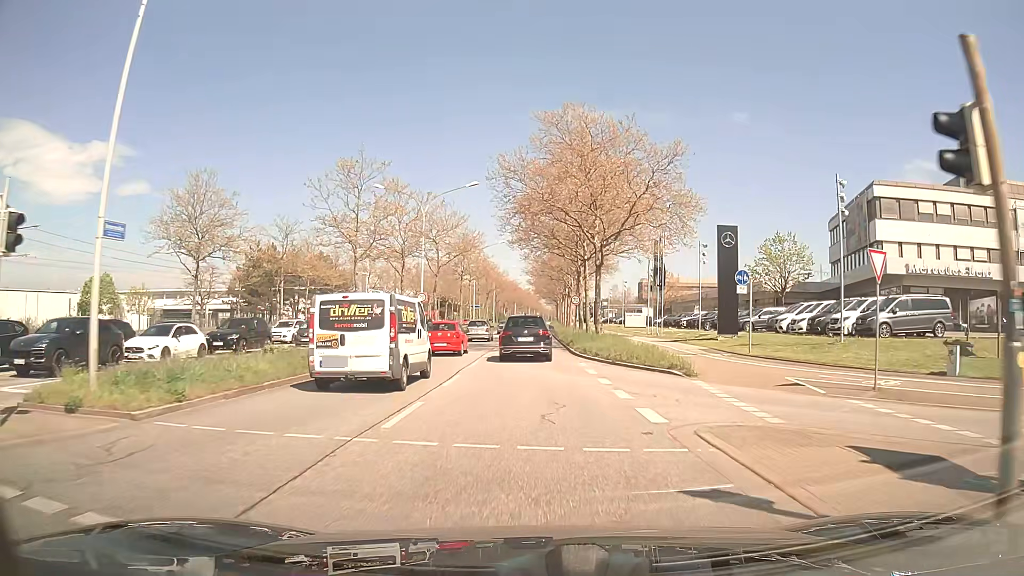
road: primary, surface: asphalt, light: Day
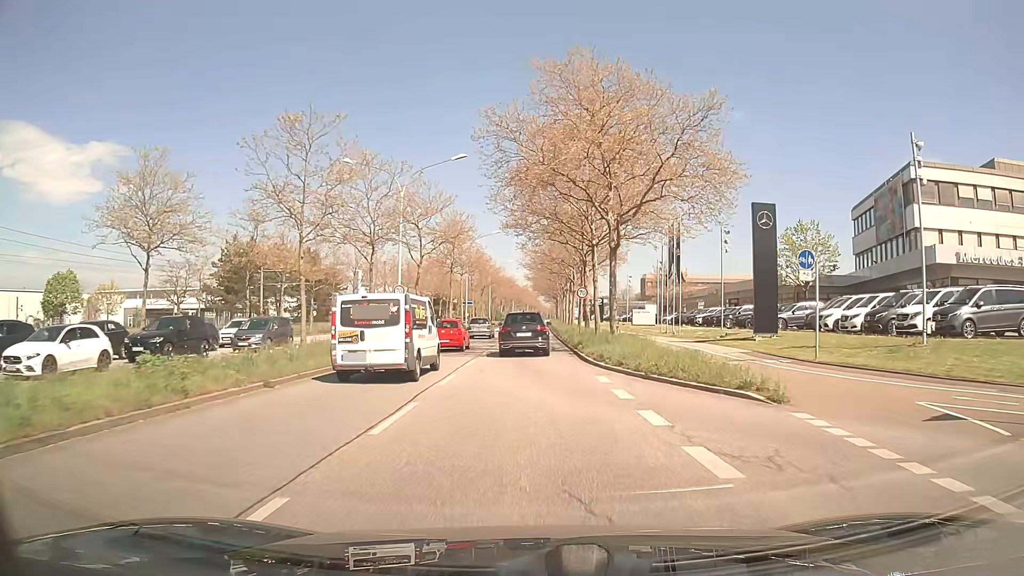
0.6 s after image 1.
(0.0, +6.7) m; 0°
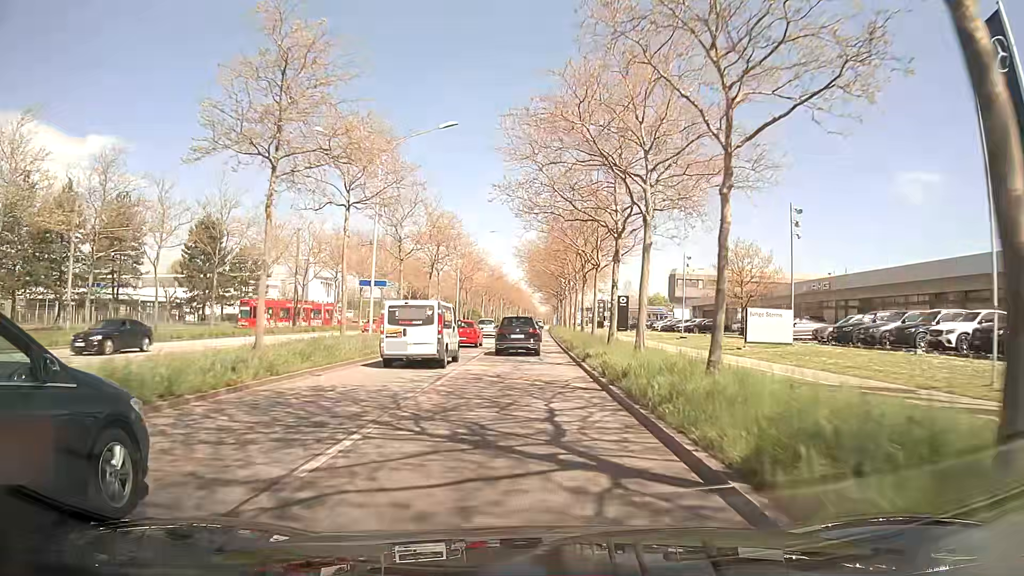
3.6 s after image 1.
(+0.5, +38.7) m; +1°
(0, +10) (0, +20) (0, +30) (0, +40) (0, +50) (+1, +60) (+1, +70) (+1, +80) (+1, +90) (+1, +100) m
